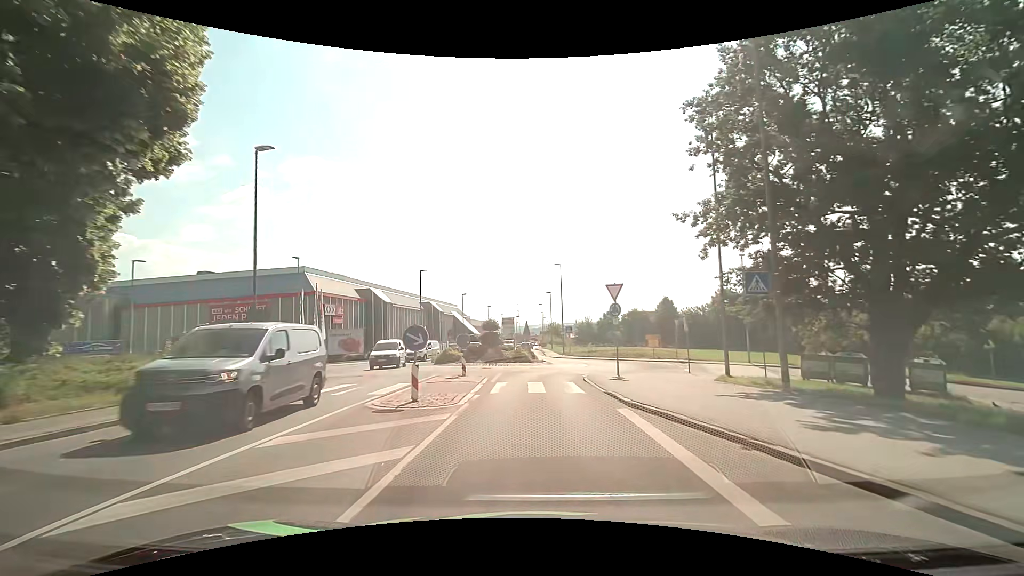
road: tertiary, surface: asphalt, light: Day
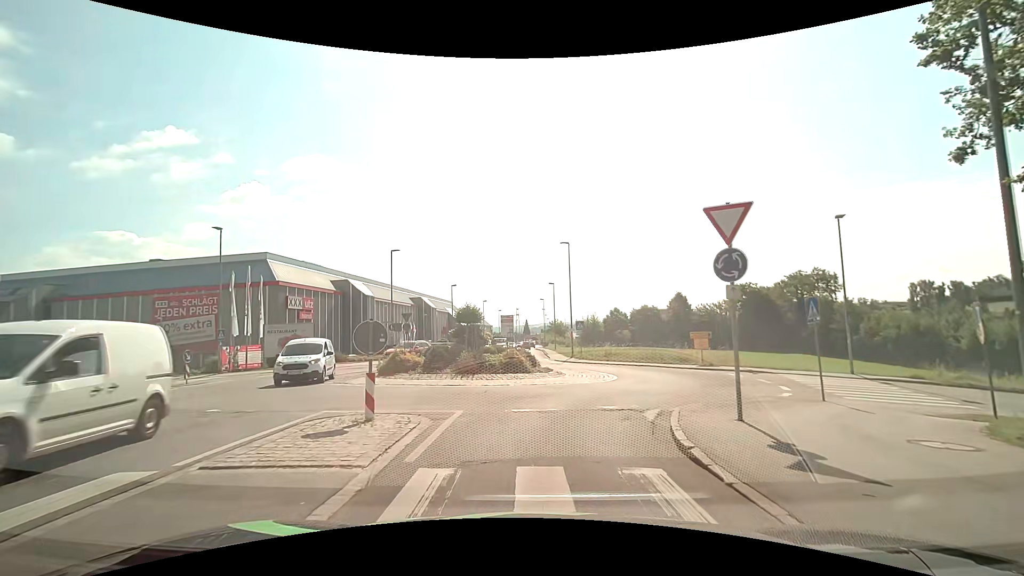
(0.0, +11.6) m; 0°
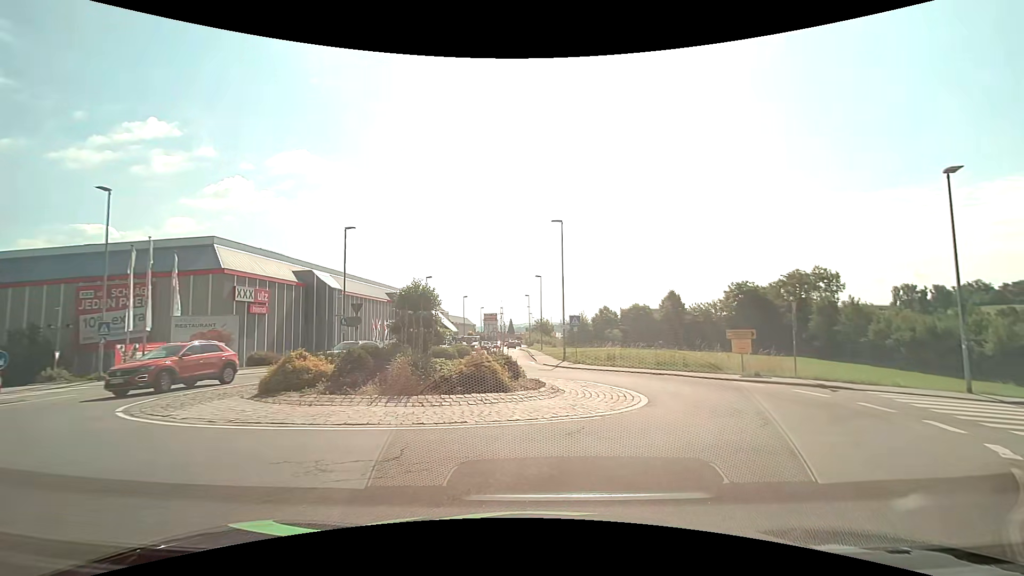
(0.0, +7.9) m; +1°
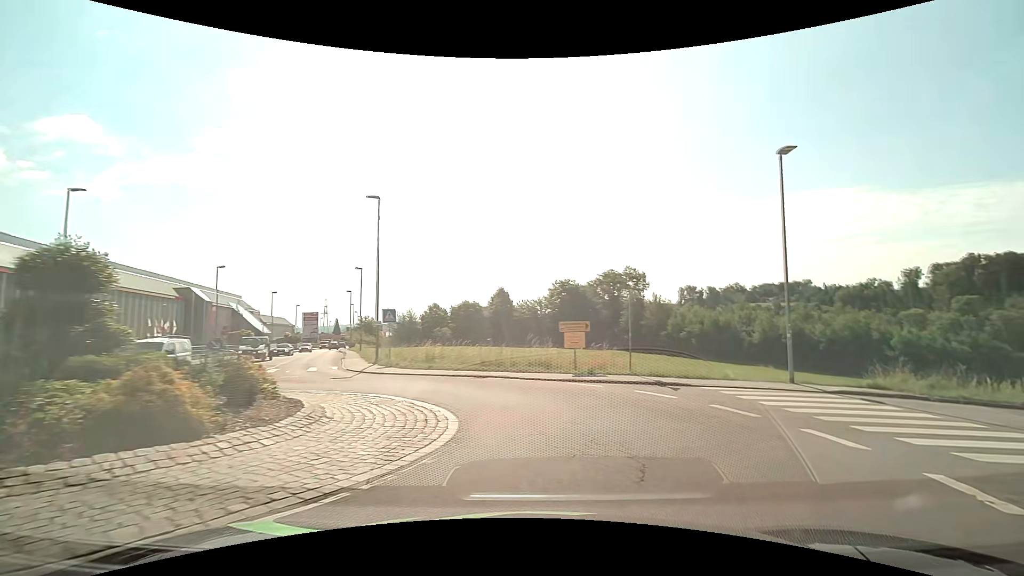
(+0.8, +5.1) m; +20°
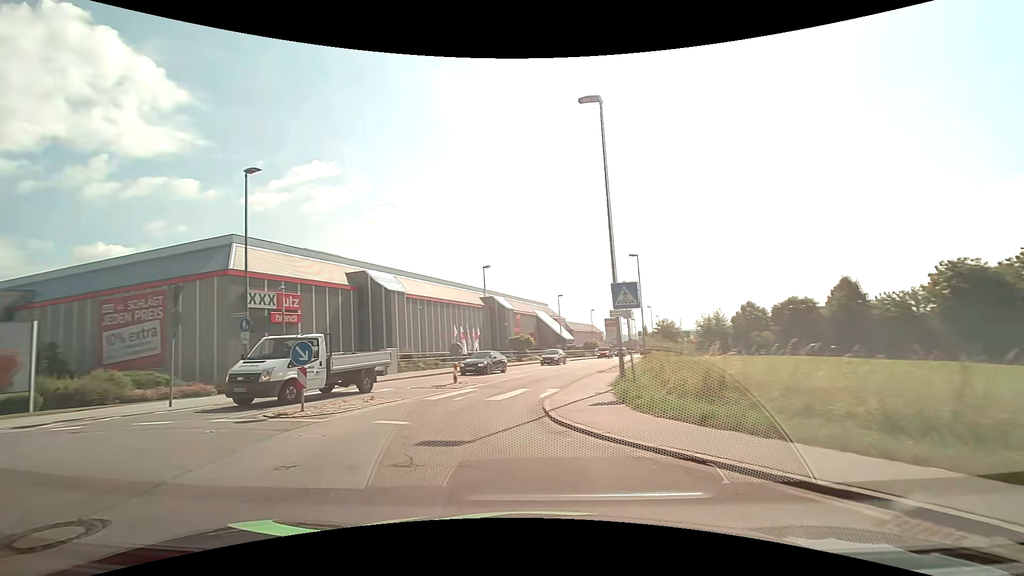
(-1.1, +14.7) m; -35°
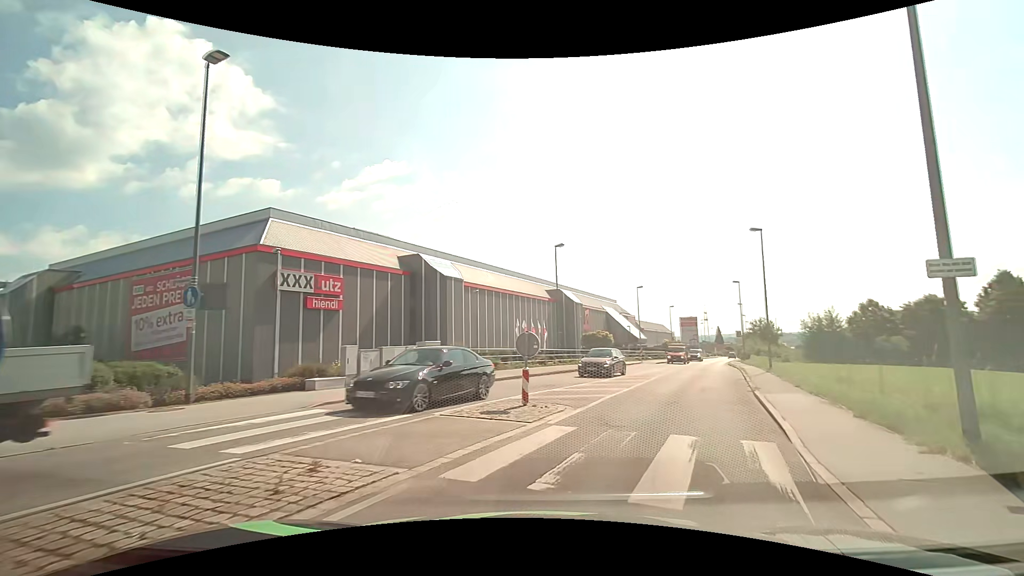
(-1.5, +9.6) m; -7°
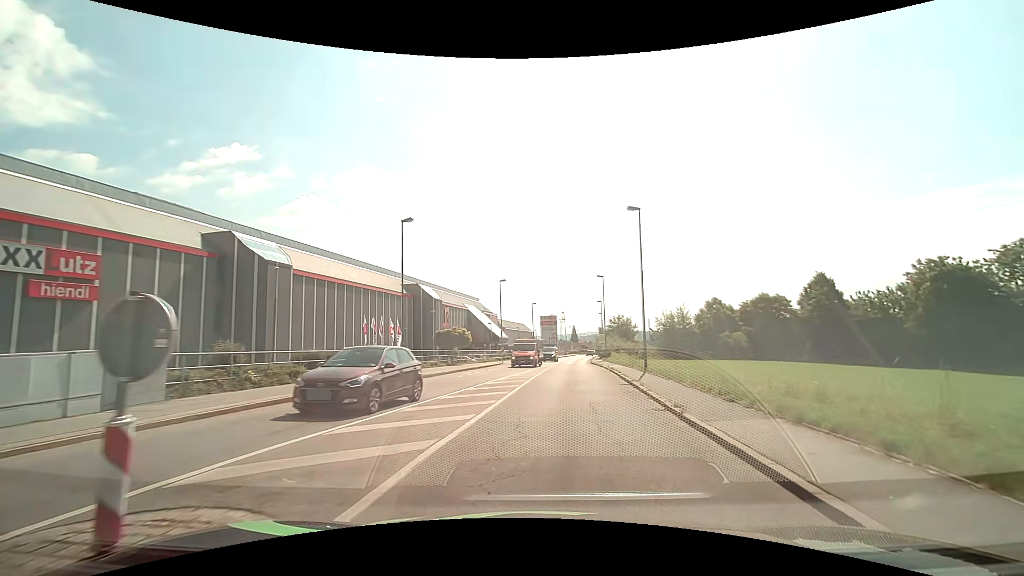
(+1.2, +8.1) m; +15°
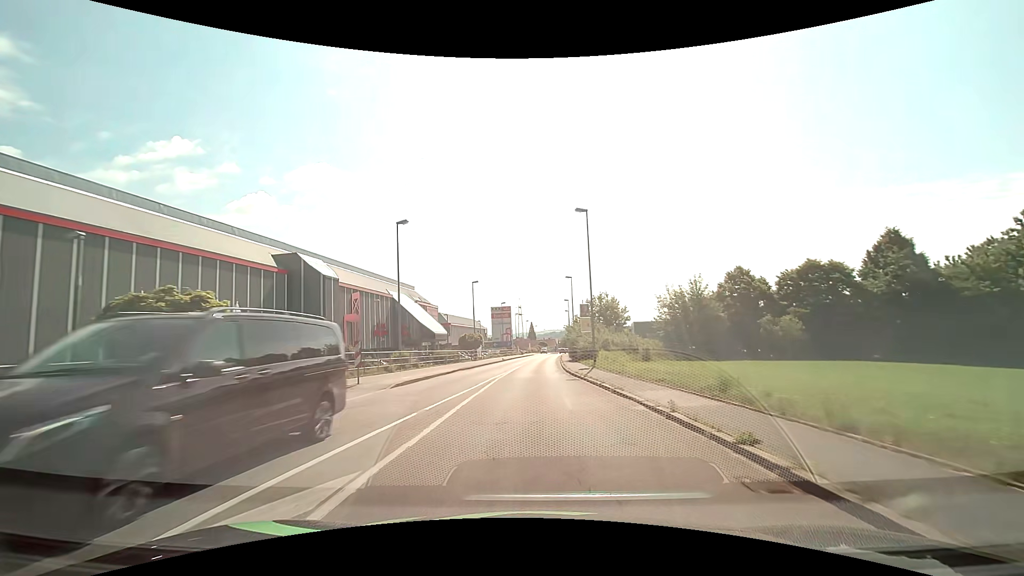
(+2.4, +29.3) m; +5°
(0, +10) (0, +20) (0, +30) (+1, +40) (+1, +50) (+1, +60) (+2, +70) (+2, +80) (+3, +90) (+4, +100) m
